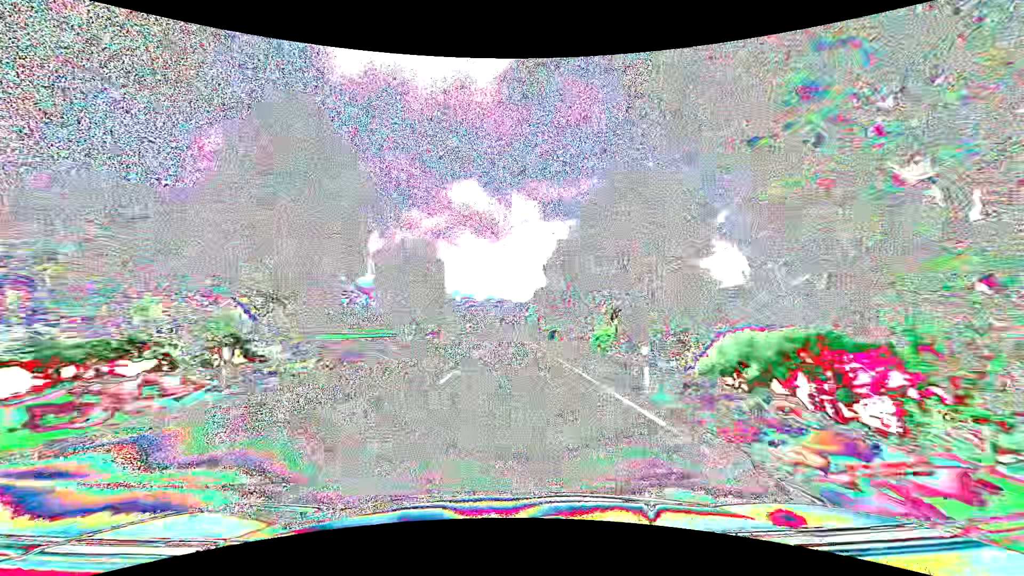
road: primary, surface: asphalt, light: Day
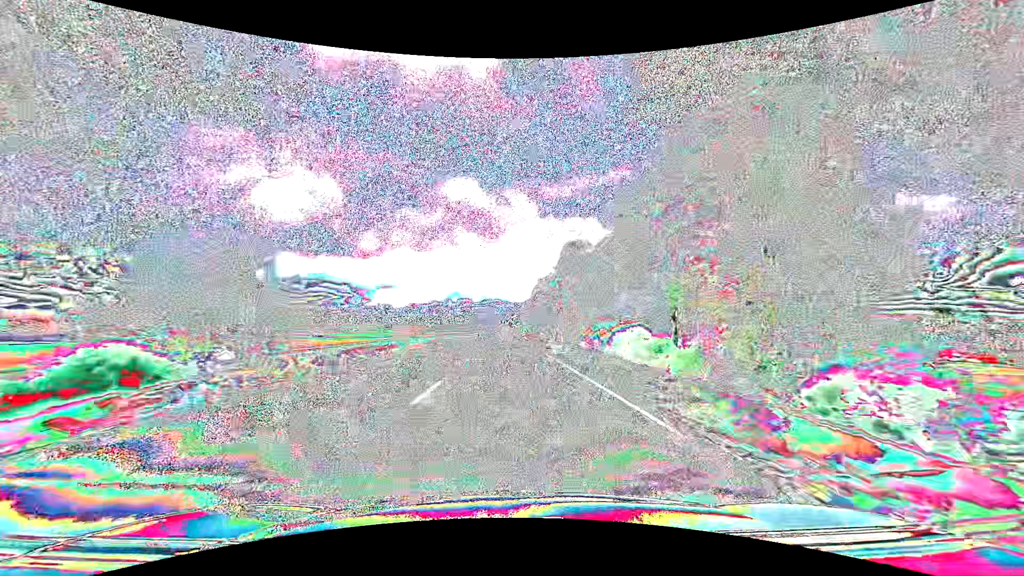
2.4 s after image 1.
(+0.3, +63.4) m; +1°
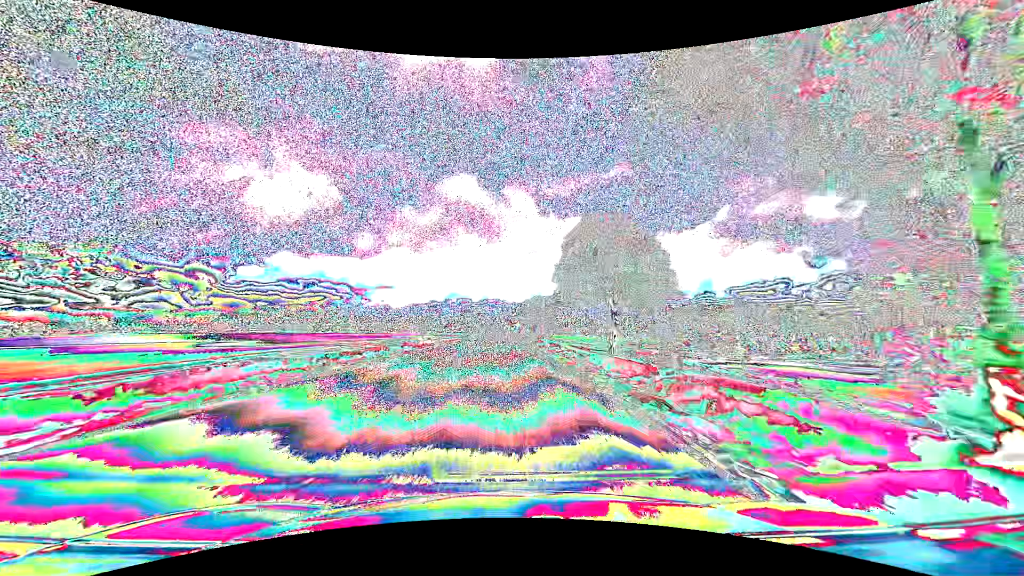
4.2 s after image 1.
(0.0, +47.5) m; 0°
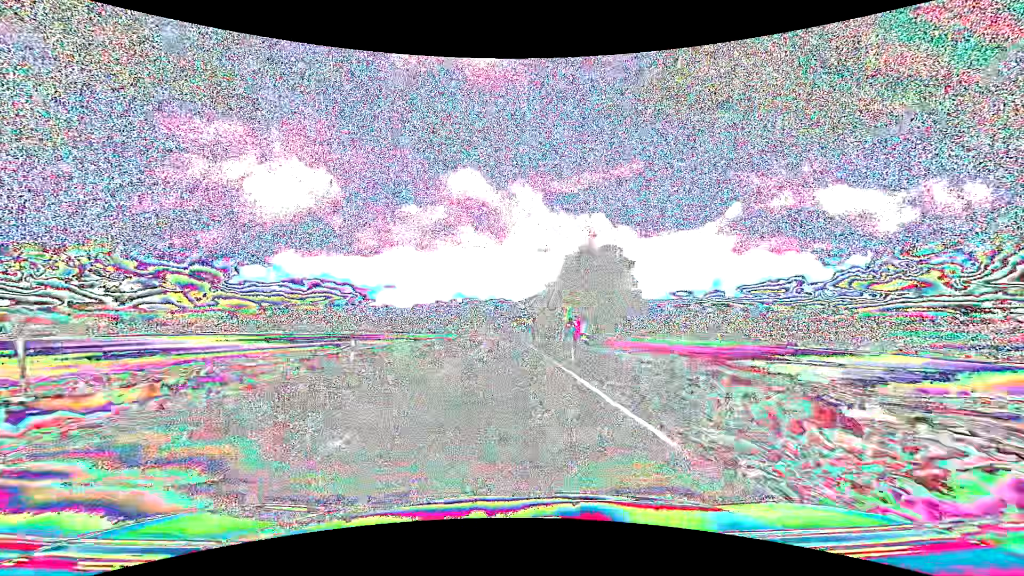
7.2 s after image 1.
(-0.6, +79.2) m; -1°
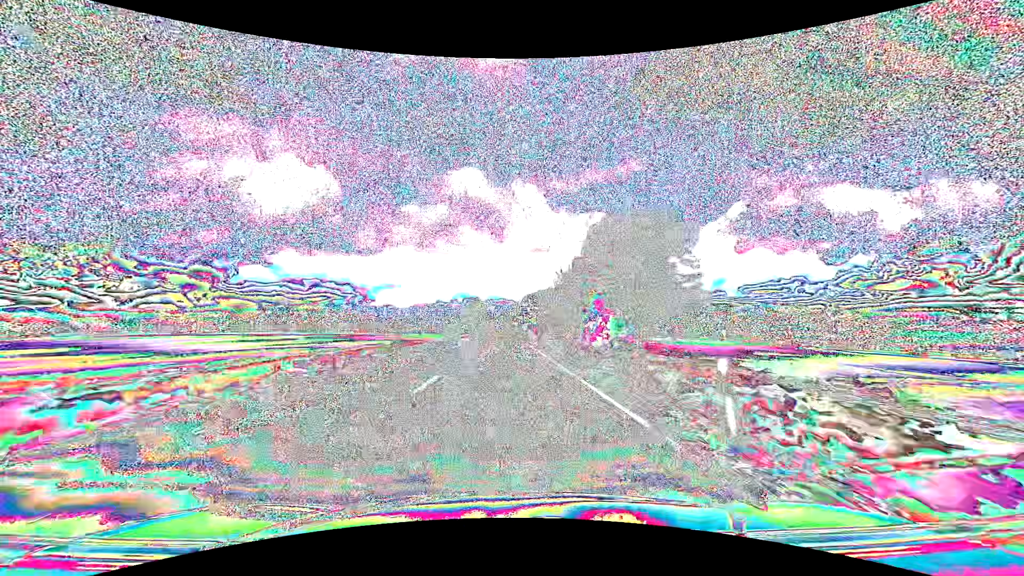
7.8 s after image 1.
(0.0, +15.8) m; 0°
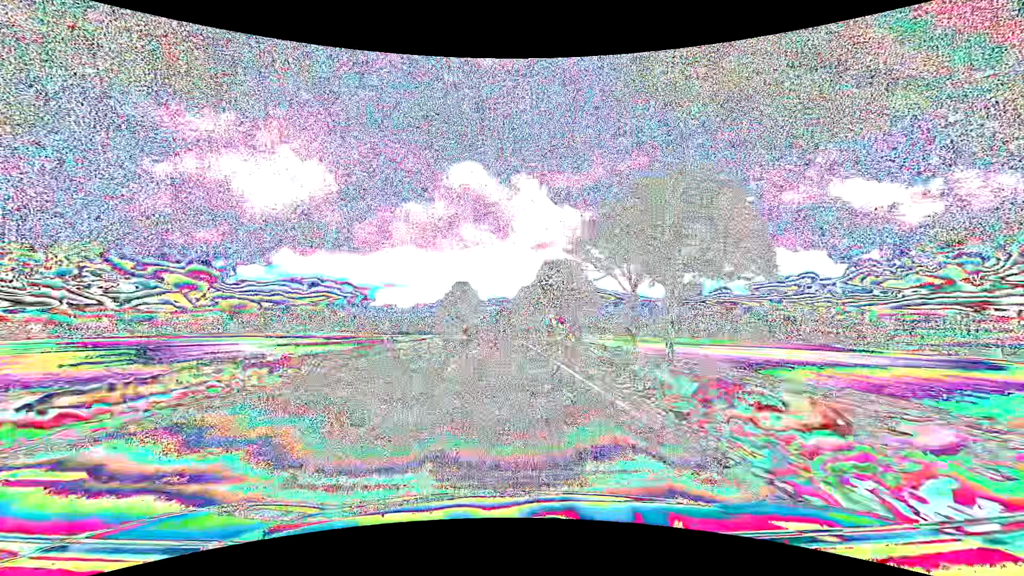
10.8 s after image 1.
(-0.2, +79.1) m; 0°
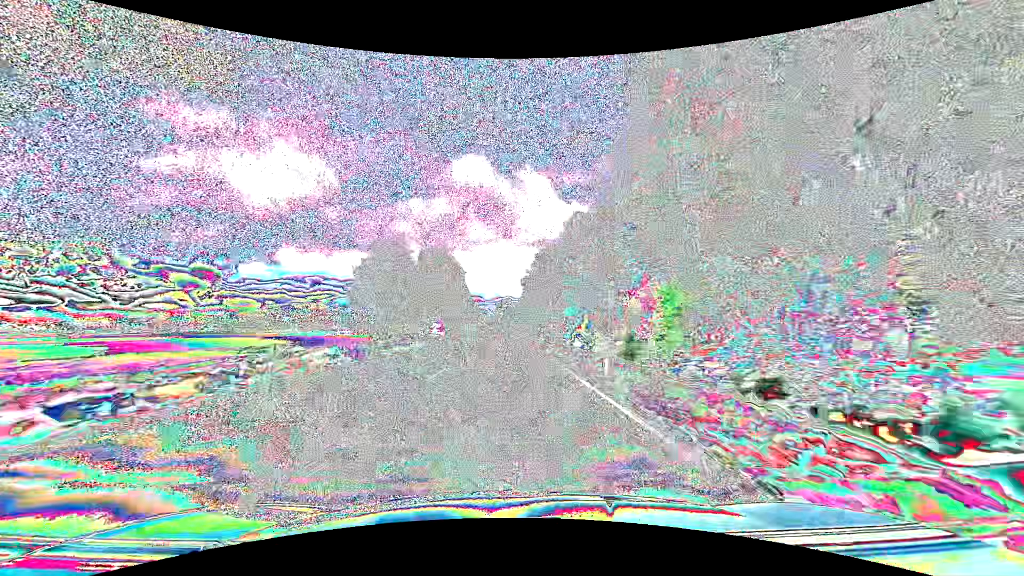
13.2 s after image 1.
(-0.2, +63.2) m; 0°
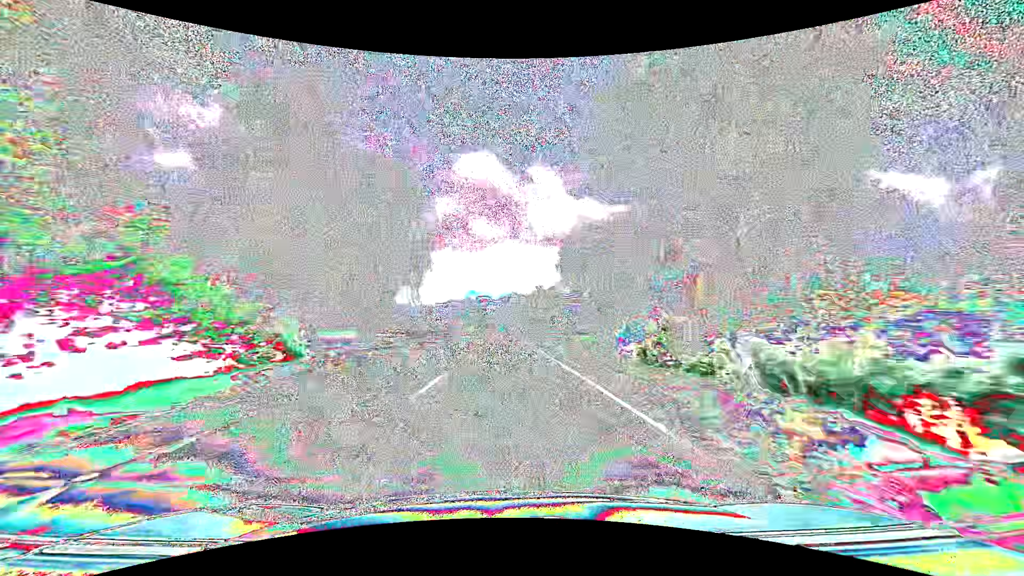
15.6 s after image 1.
(-0.5, +63.2) m; 0°
